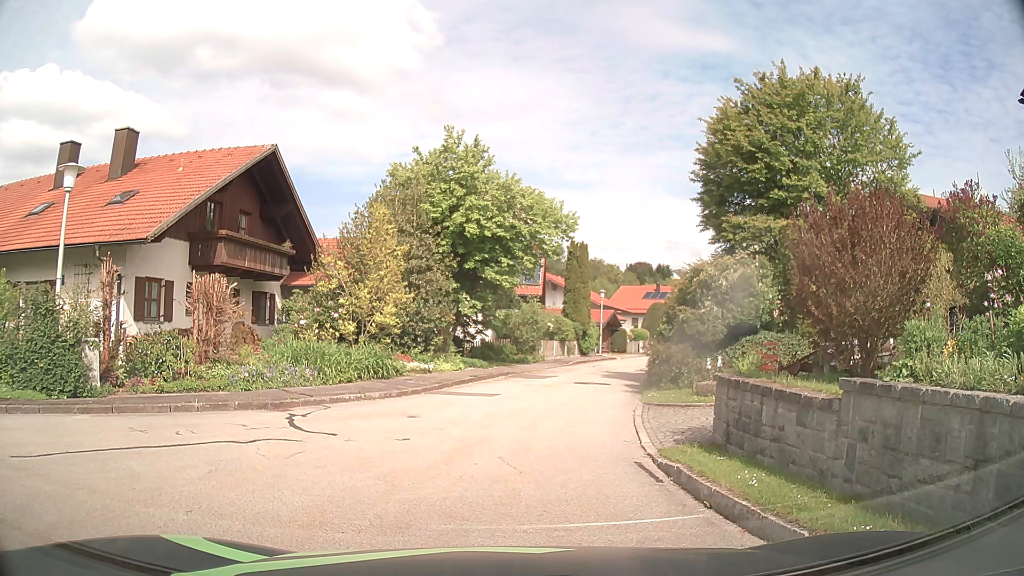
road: residential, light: Day
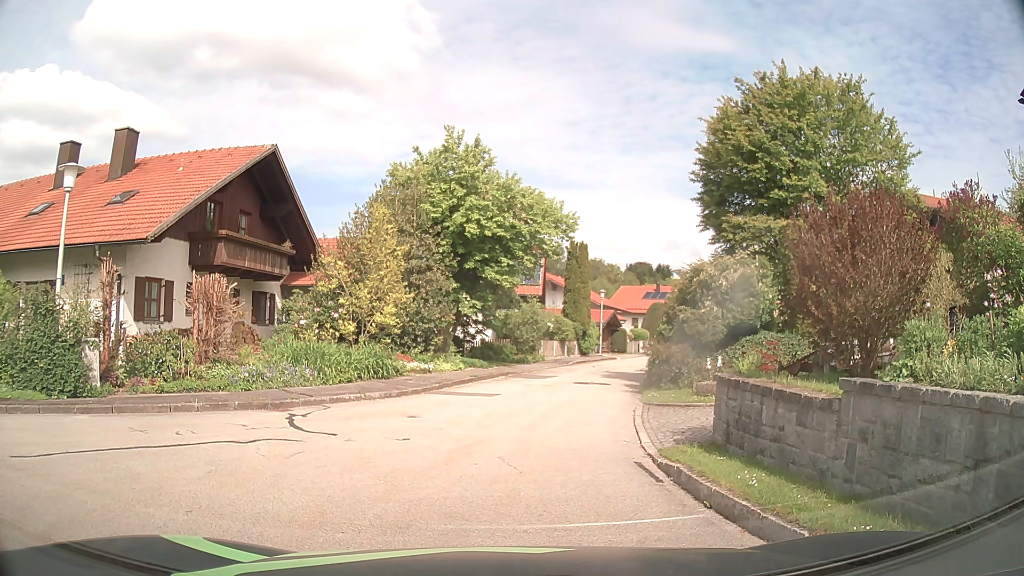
(0.0, 0.0) m; 0°
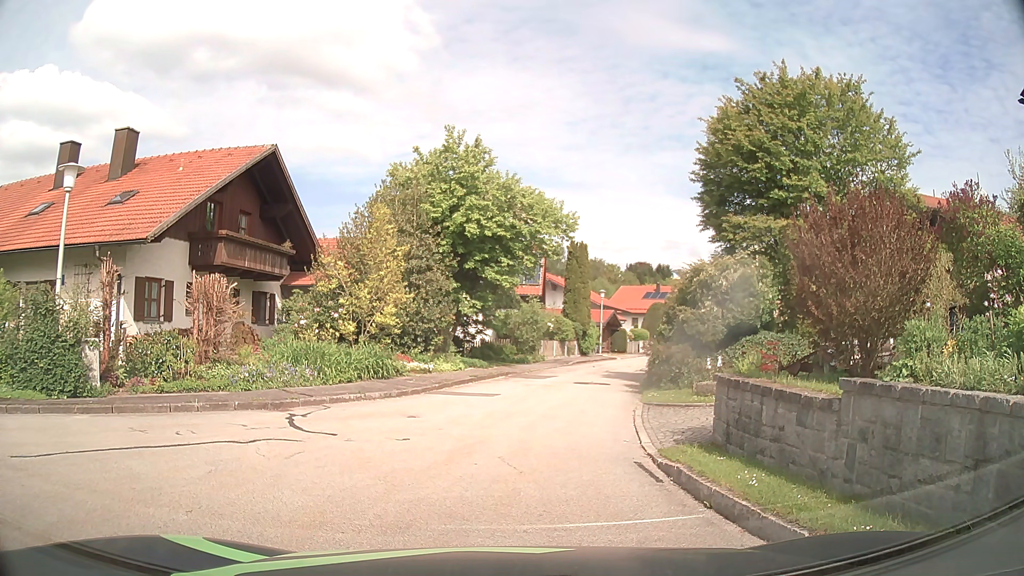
(0.0, 0.0) m; 0°
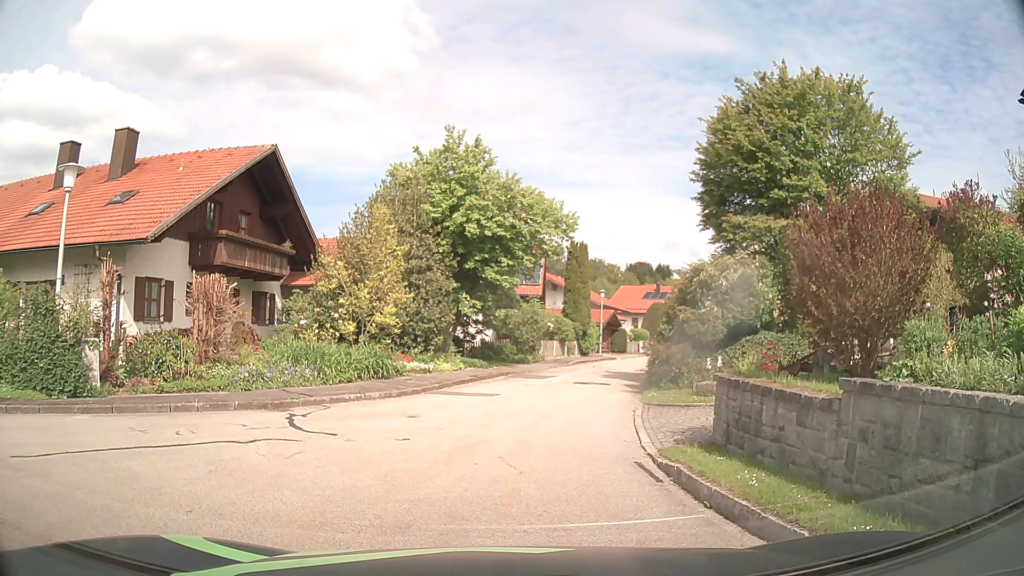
(0.0, 0.0) m; 0°
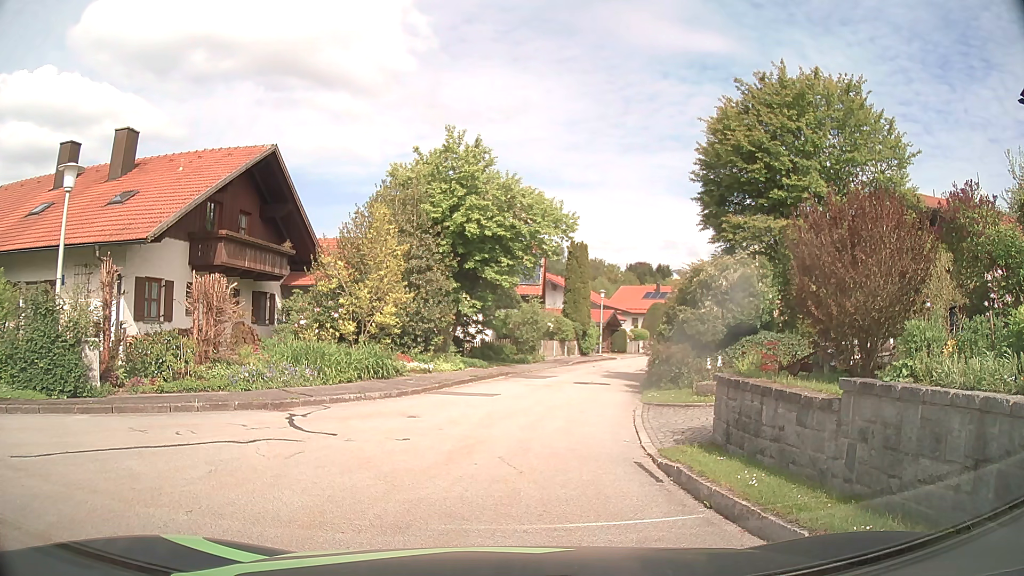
(0.0, 0.0) m; 0°
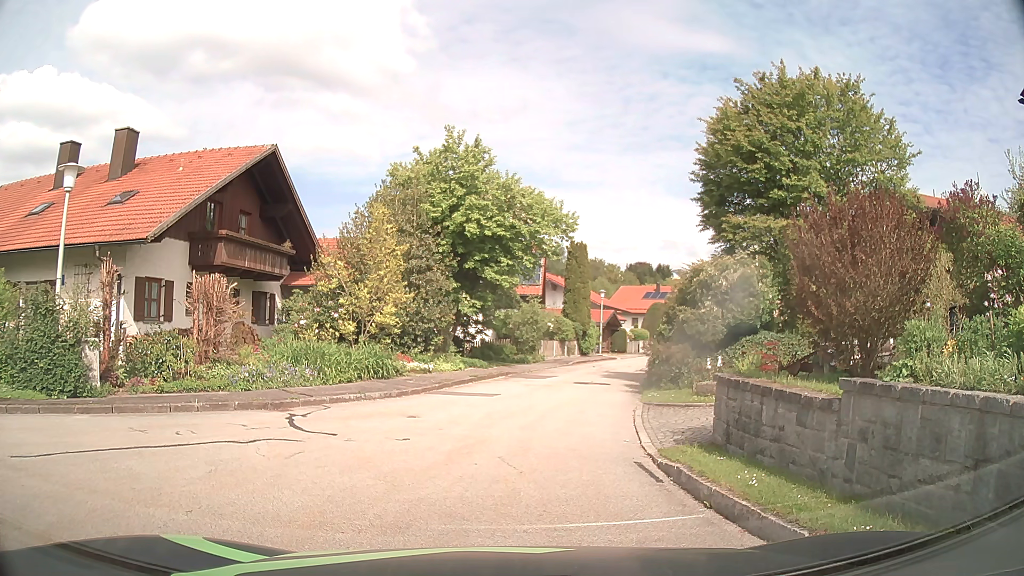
(0.0, 0.0) m; 0°
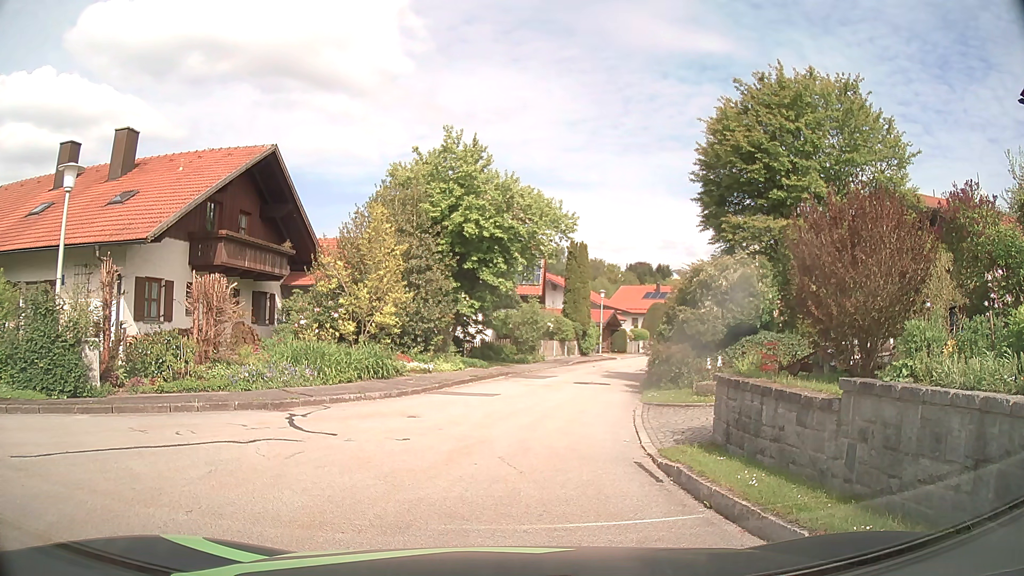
(0.0, 0.0) m; 0°
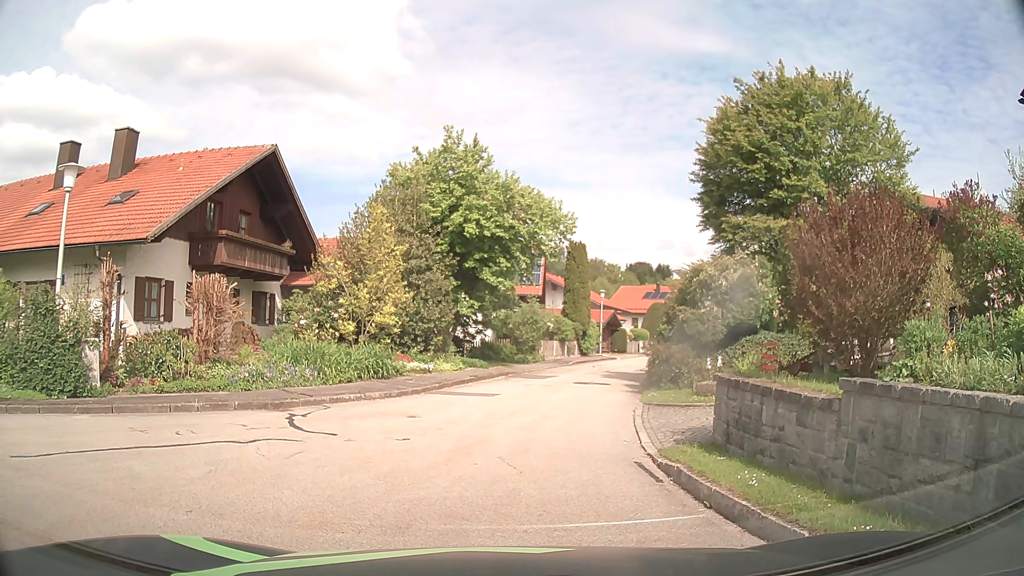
(0.0, 0.0) m; 0°
(-1, +10) (0, +20) (+1, +30) (+3, +40) (+5, +49) (+8, +59) (+11, +68) (+14, +78) (+18, +87) (+23, +96) m
